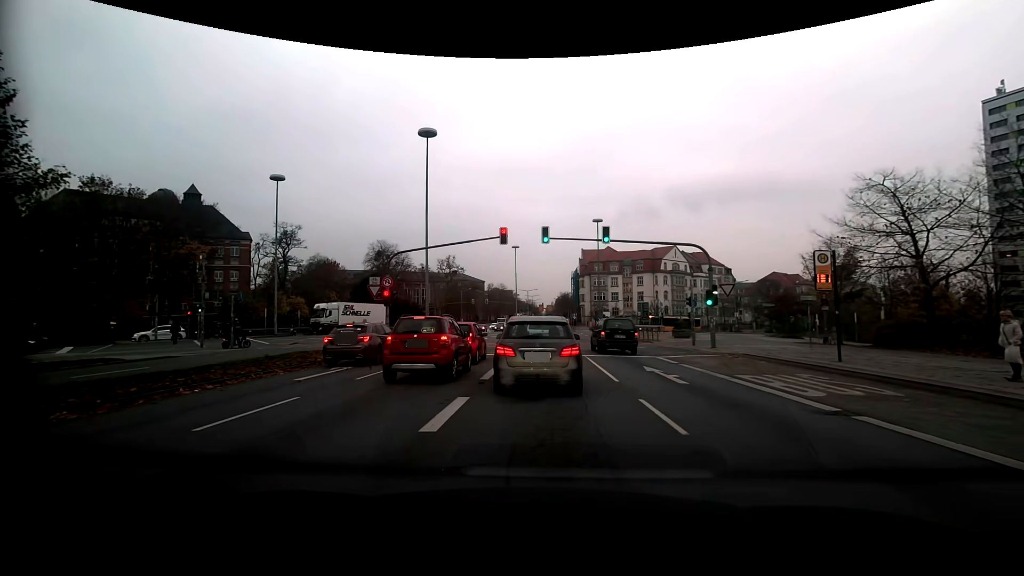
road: secondary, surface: asphalt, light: Day
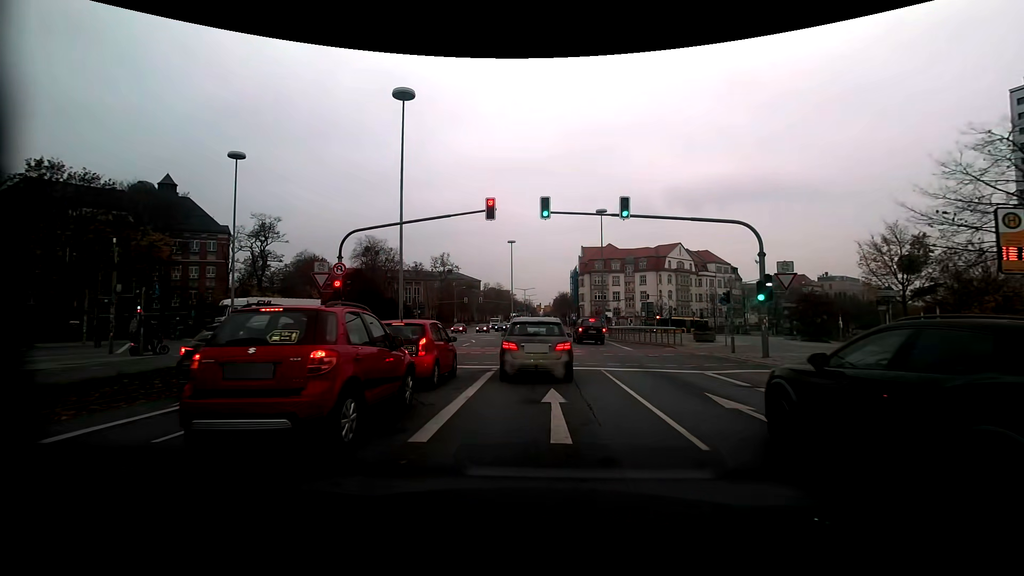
(-0.1, +6.9) m; 0°
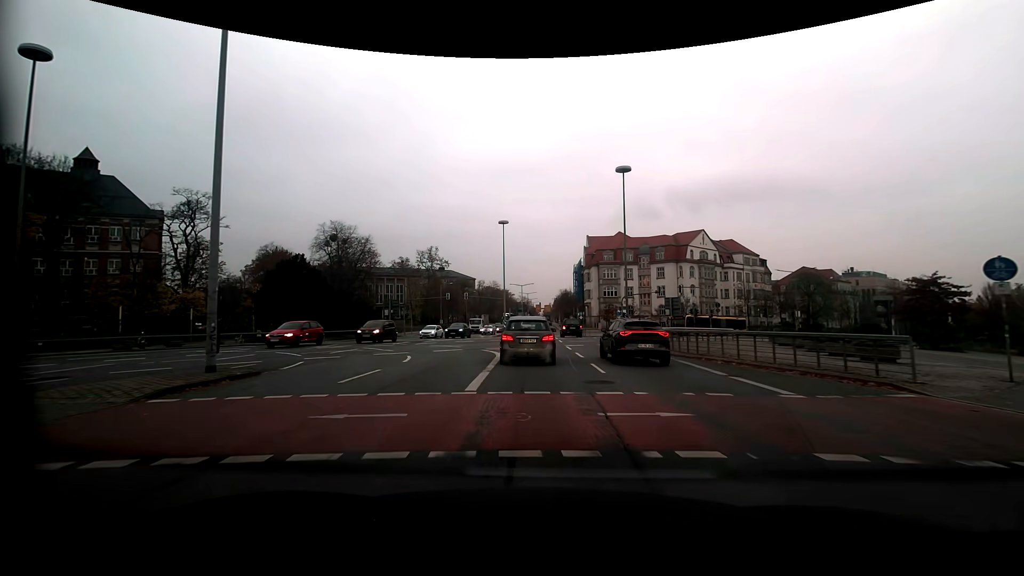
(+0.2, +18.7) m; 0°
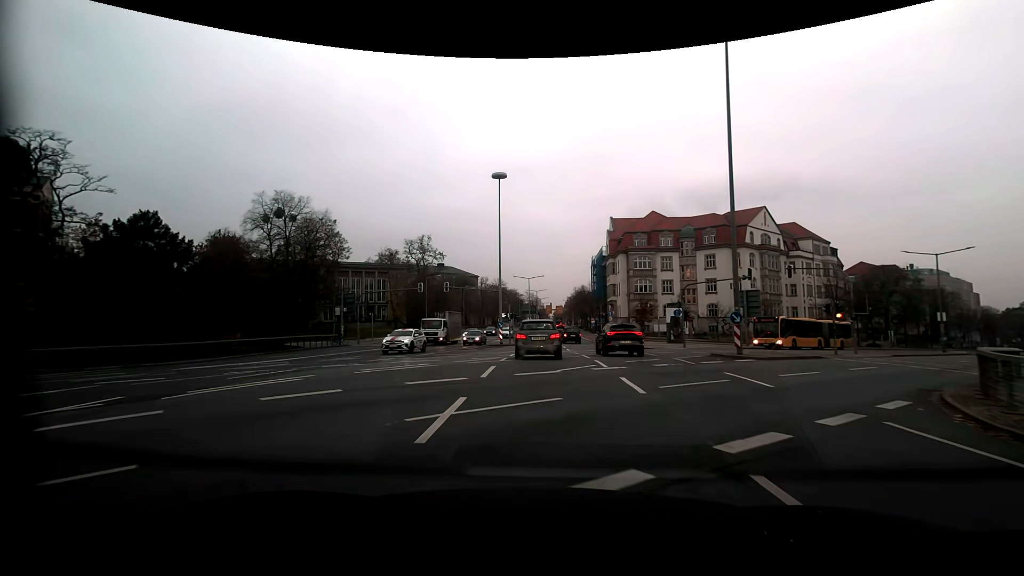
(-0.4, +24.2) m; -1°
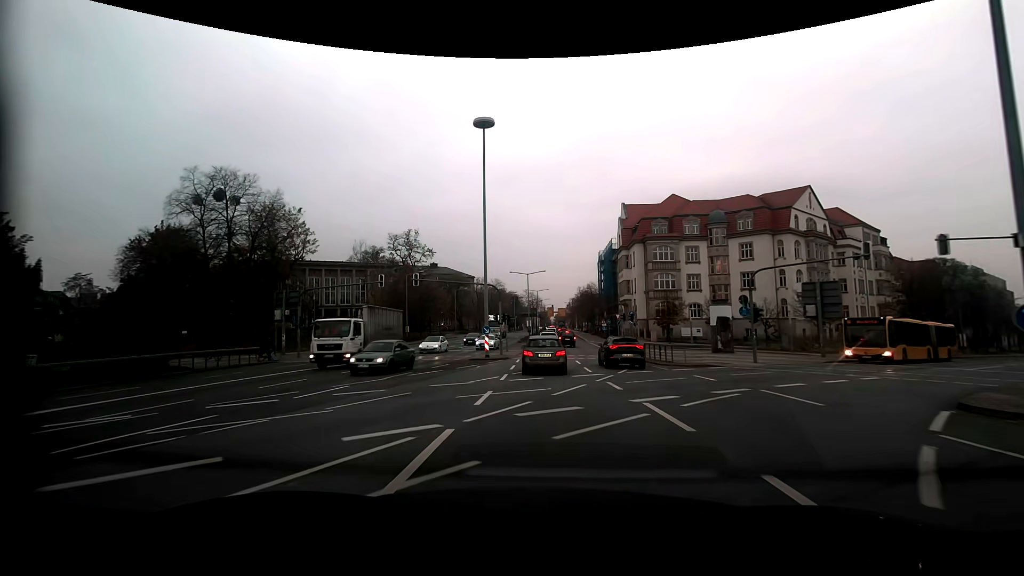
(0.0, +13.8) m; 0°
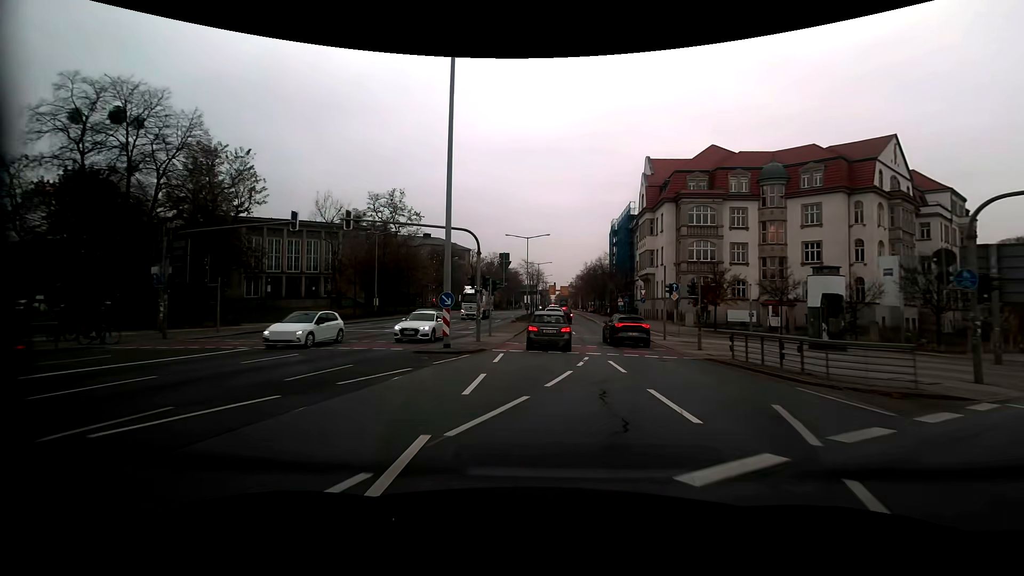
(-0.1, +14.8) m; 0°
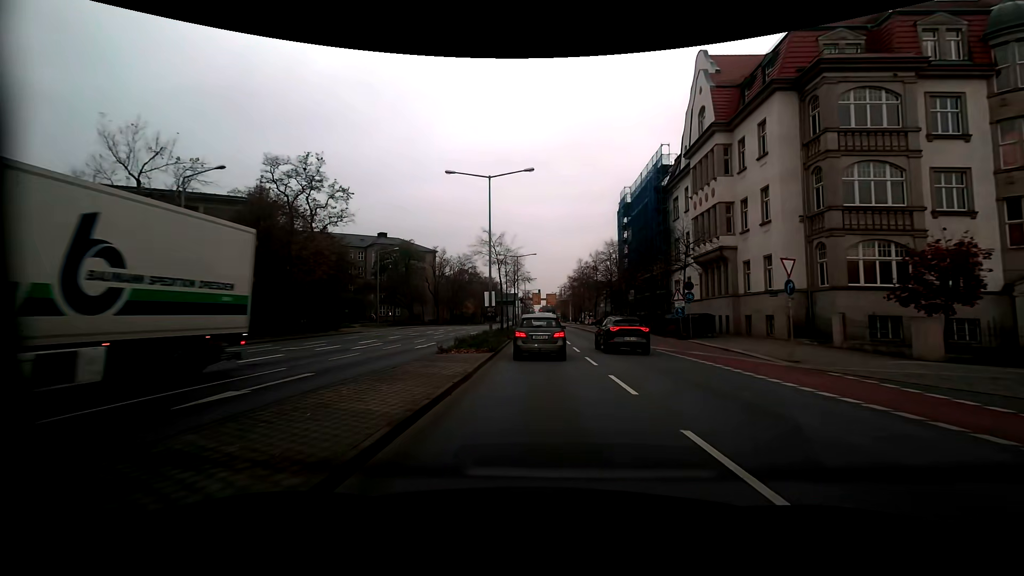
(+0.4, +30.3) m; +1°
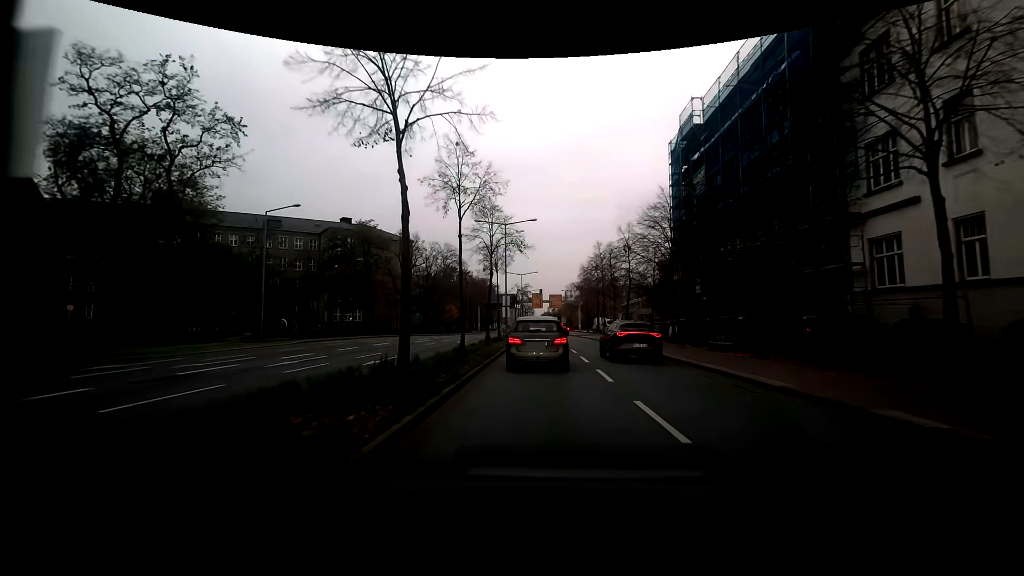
(+0.1, +27.2) m; 0°
